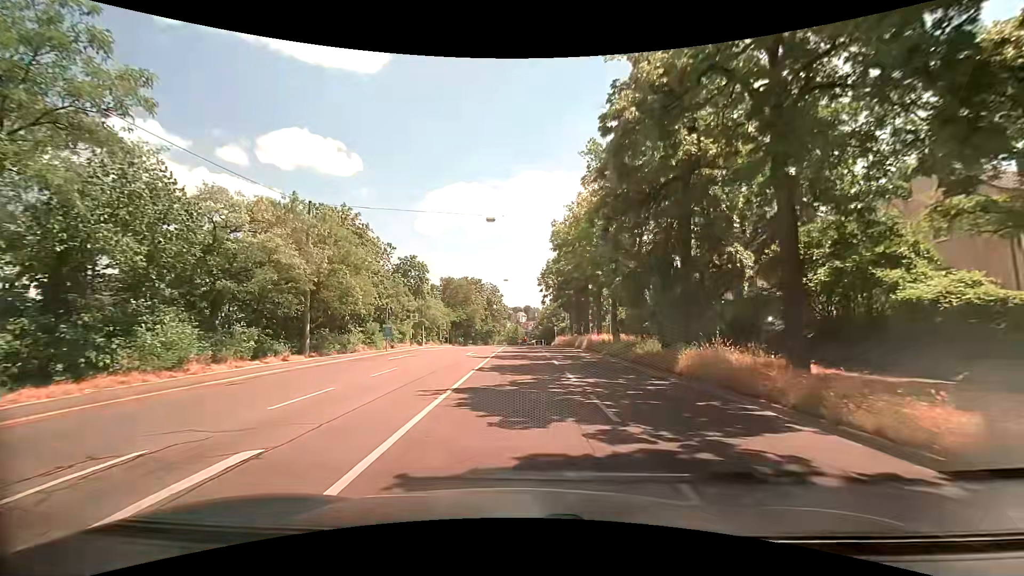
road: secondary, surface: asphalt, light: Day
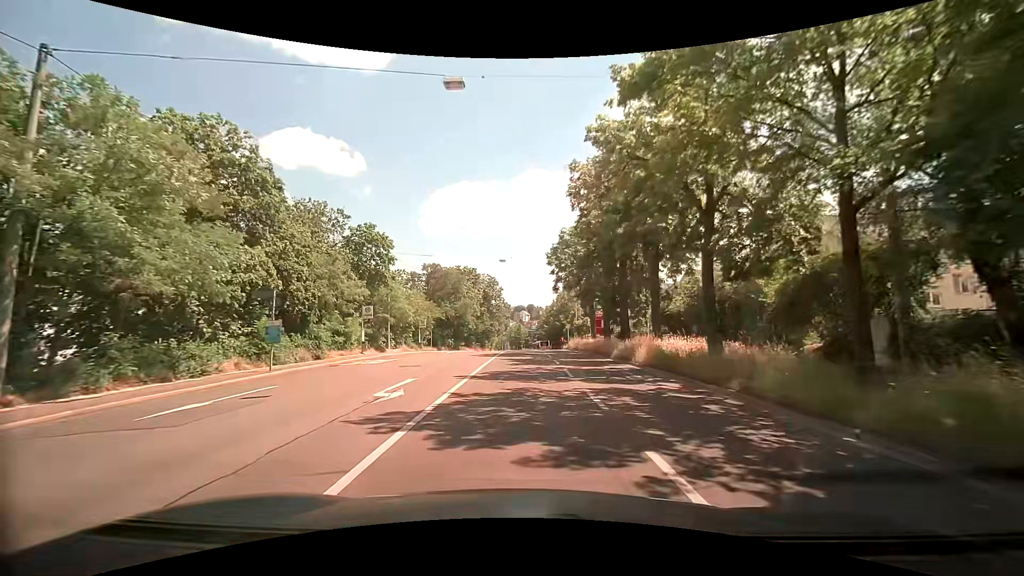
(-0.3, +17.2) m; -2°
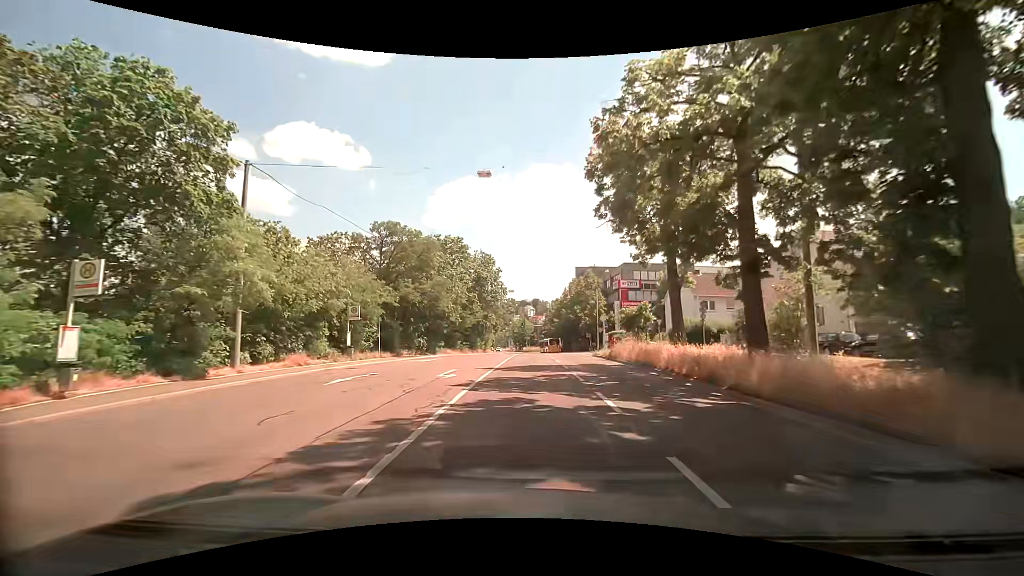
(+0.1, +24.6) m; 0°
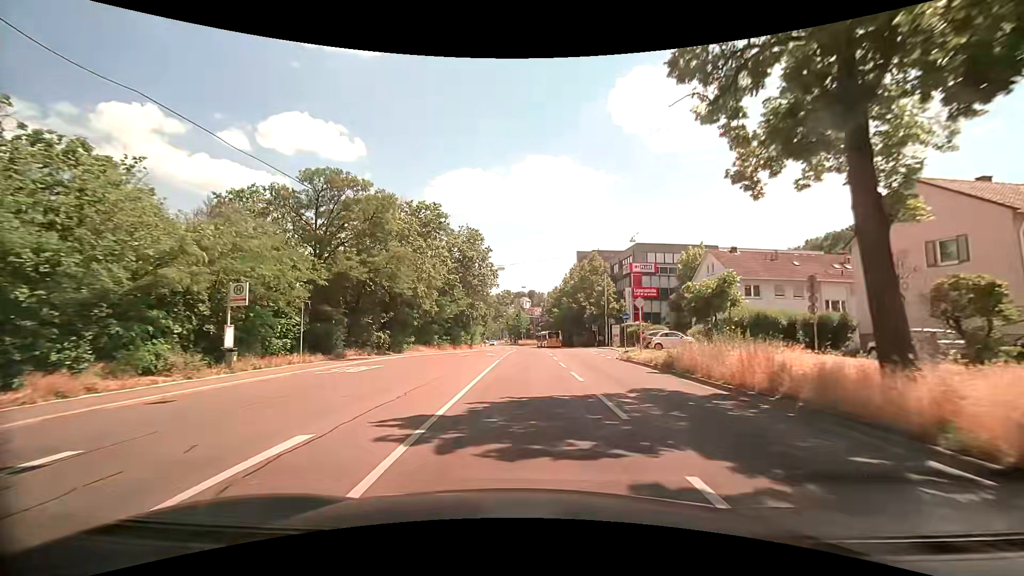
(+0.1, +12.9) m; +1°
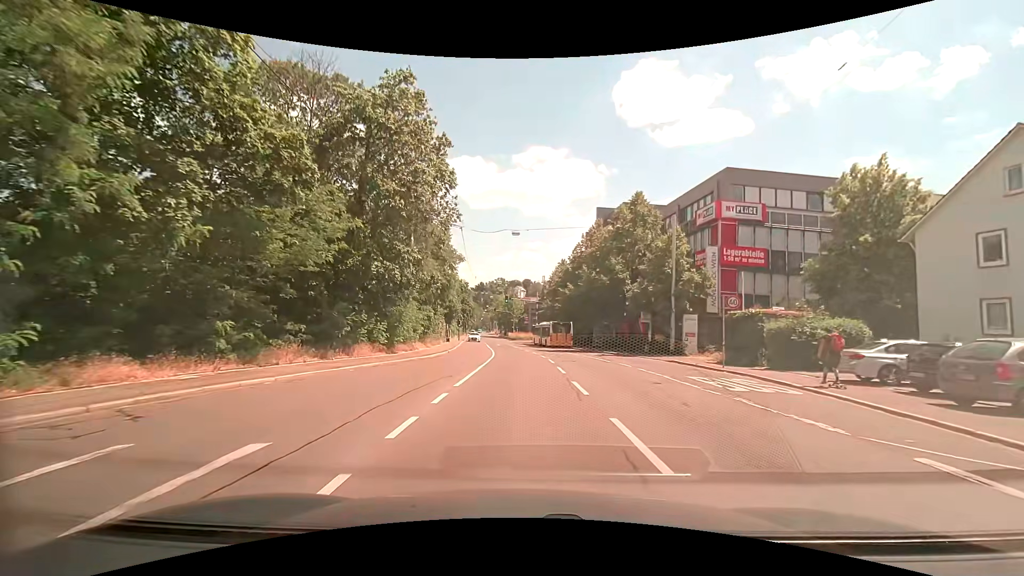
(0.0, +33.3) m; 0°
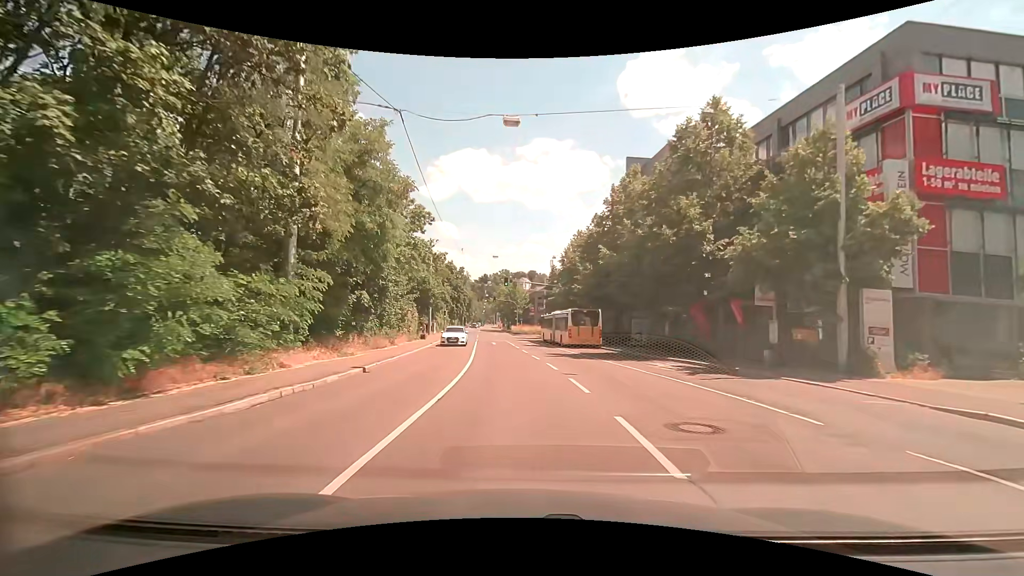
(0.0, +18.2) m; 0°
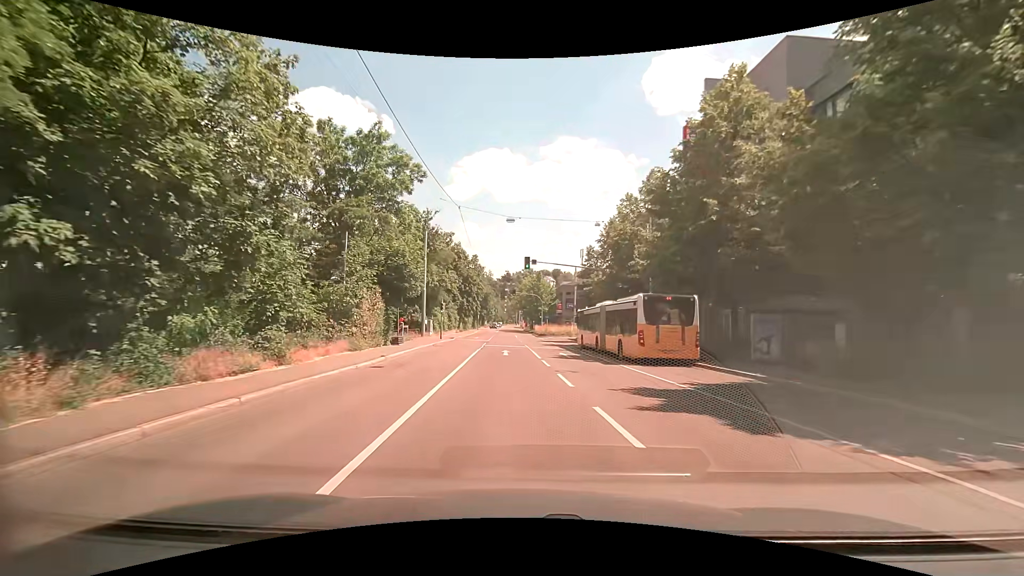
(-0.4, +16.8) m; -2°
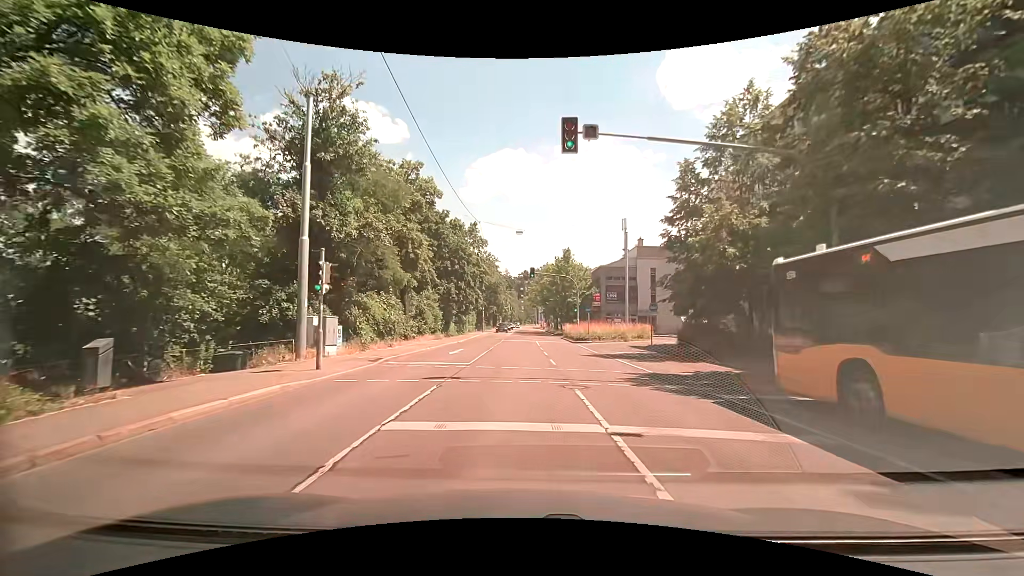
(-0.9, +28.0) m; -3°
(0, +10) (0, +20) (0, +30) (0, +40) (0, +50) (0, +60) (+1, +70) (+2, +80) (+2, +90) (+2, +100) m
